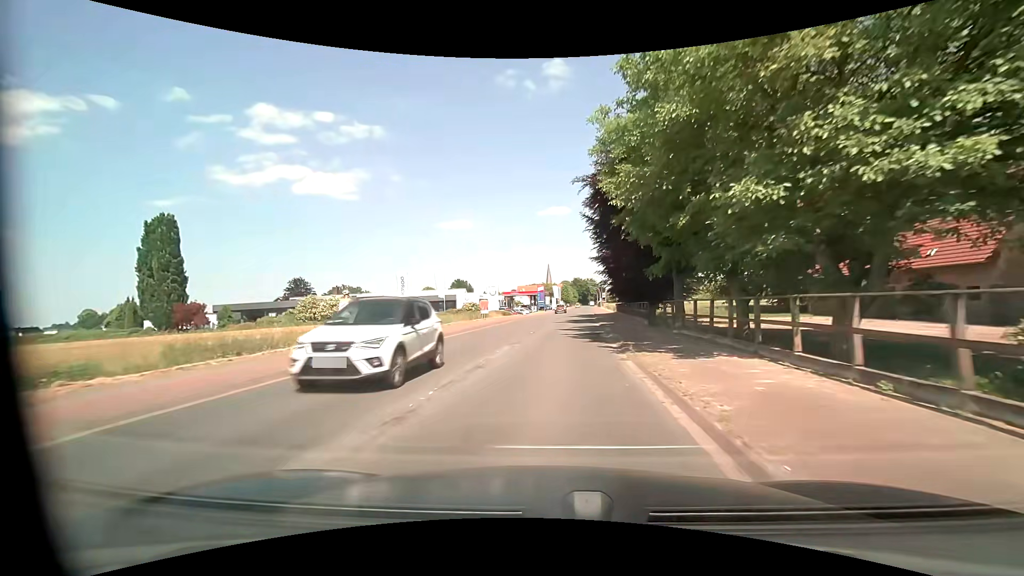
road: primary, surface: asphalt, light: Day
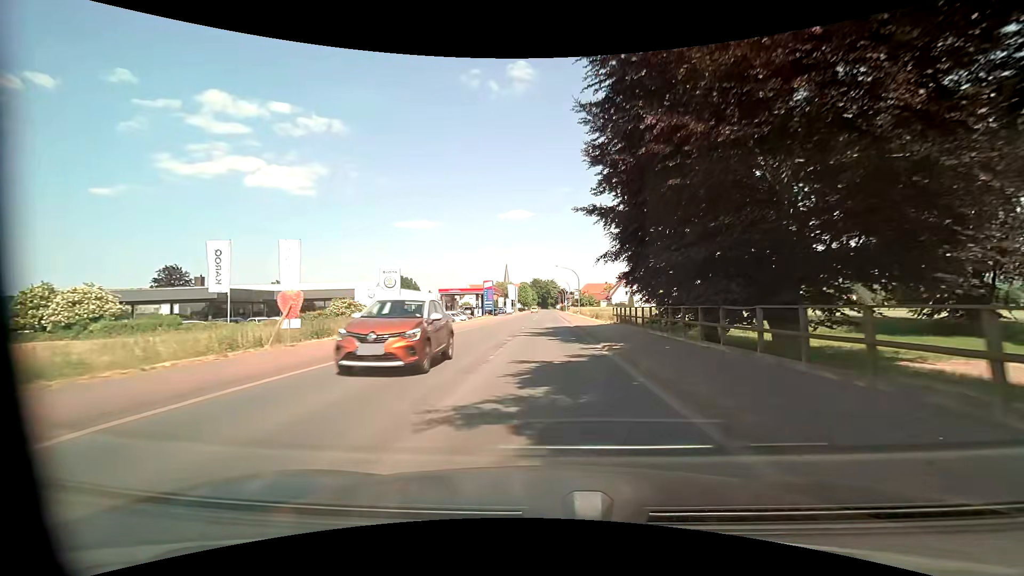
(+1.2, +32.8) m; +4°
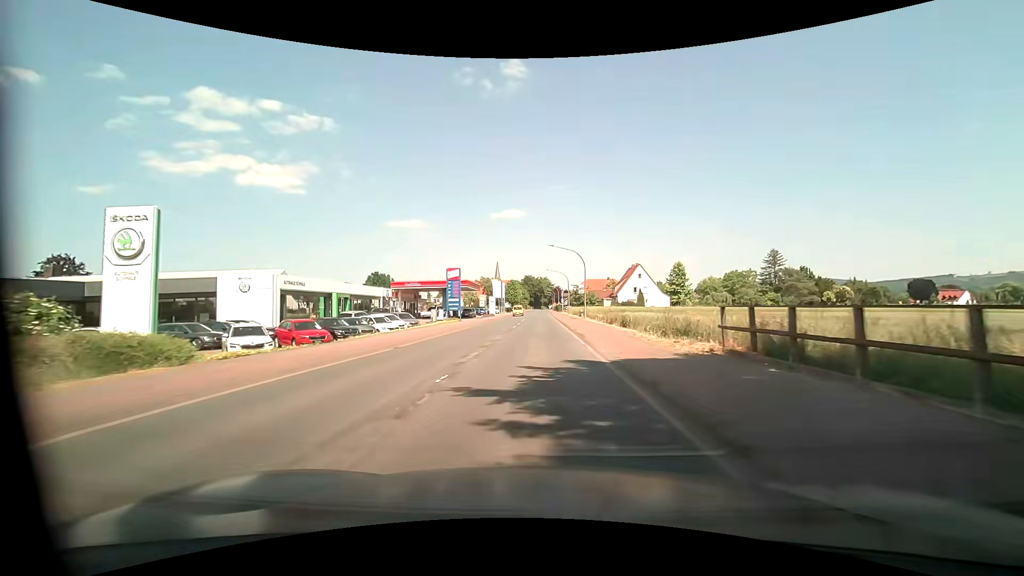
(+0.4, +24.7) m; +1°
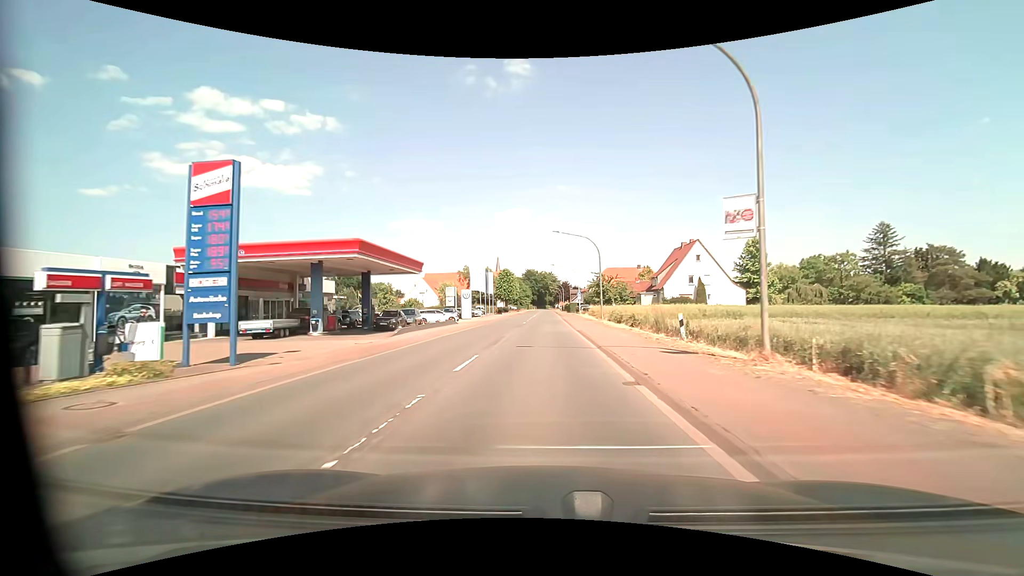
(-0.4, +41.0) m; -1°
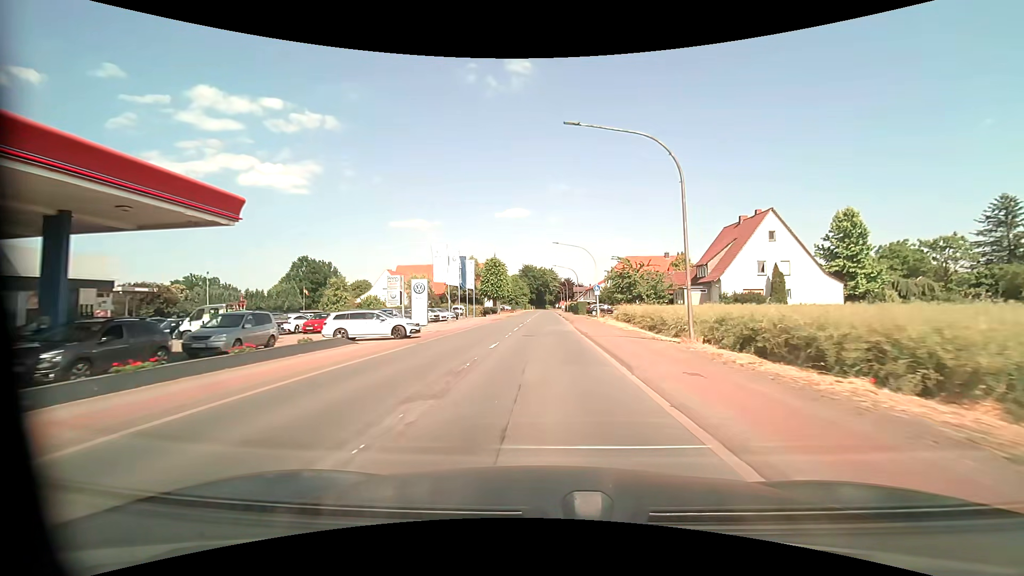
(0.0, +24.6) m; 0°
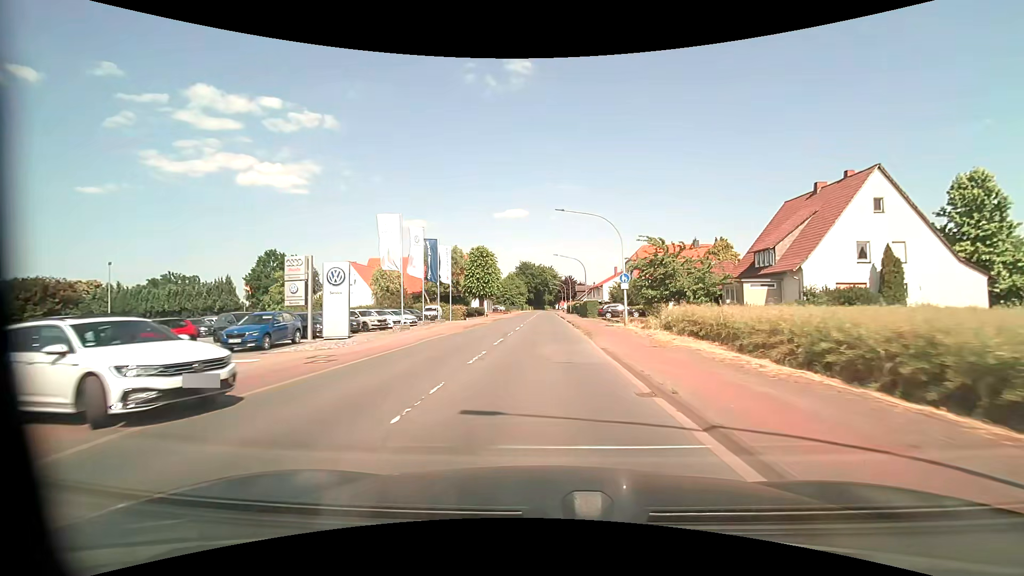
(0.0, +16.4) m; 0°
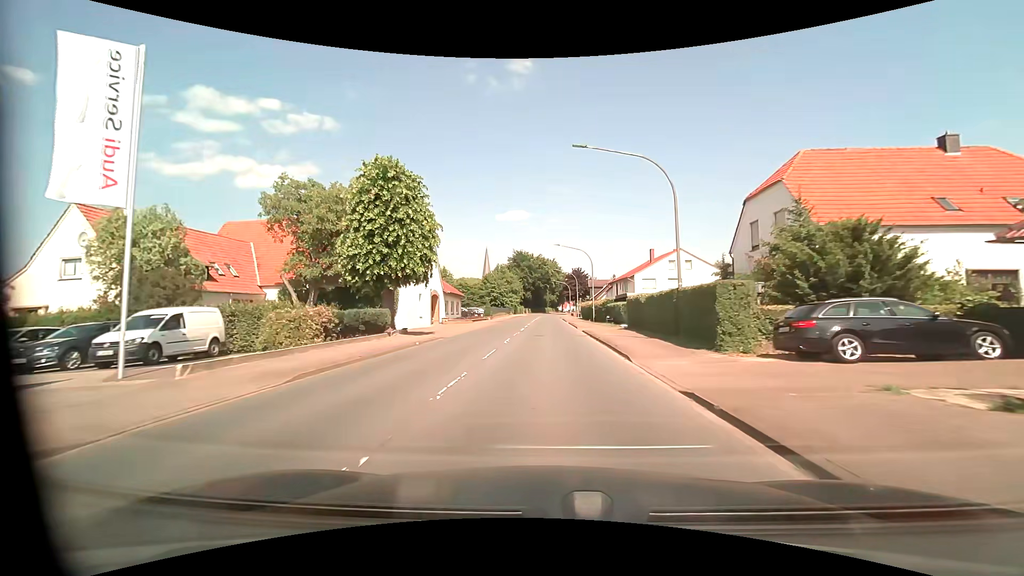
(+0.1, +41.1) m; 0°
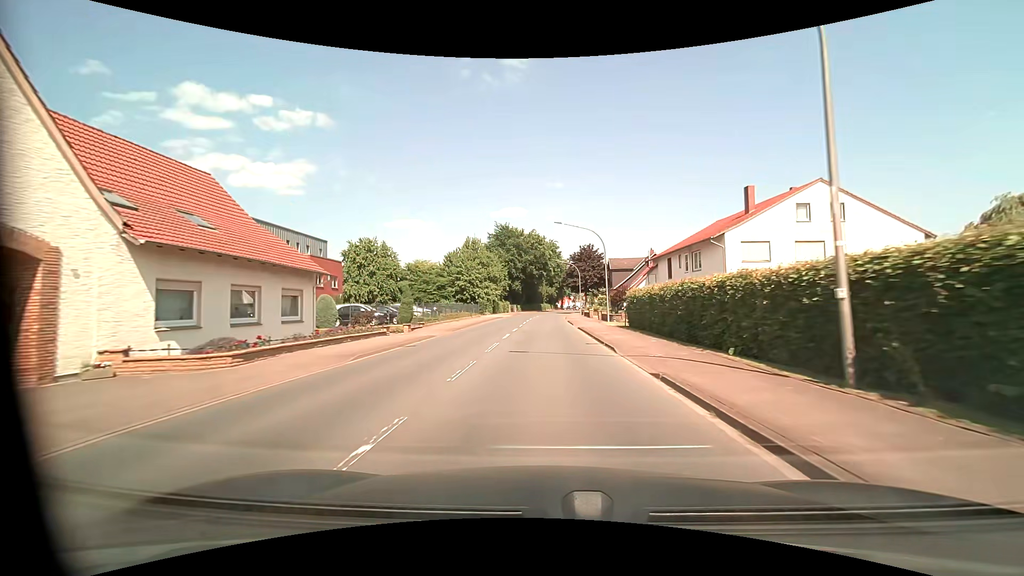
(+0.1, +41.0) m; 0°
(0, +10) (0, +20) (0, +30) (0, +40) (0, +50) (0, +60) (+1, +70) (+2, +80) (+3, +90) (+4, +100) m
